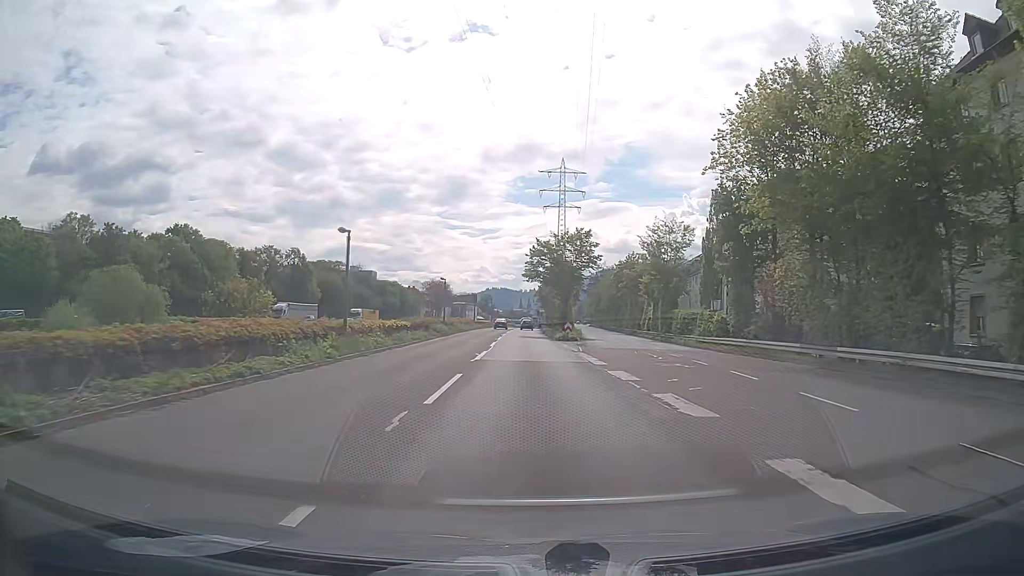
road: trunk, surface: asphalt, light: Day
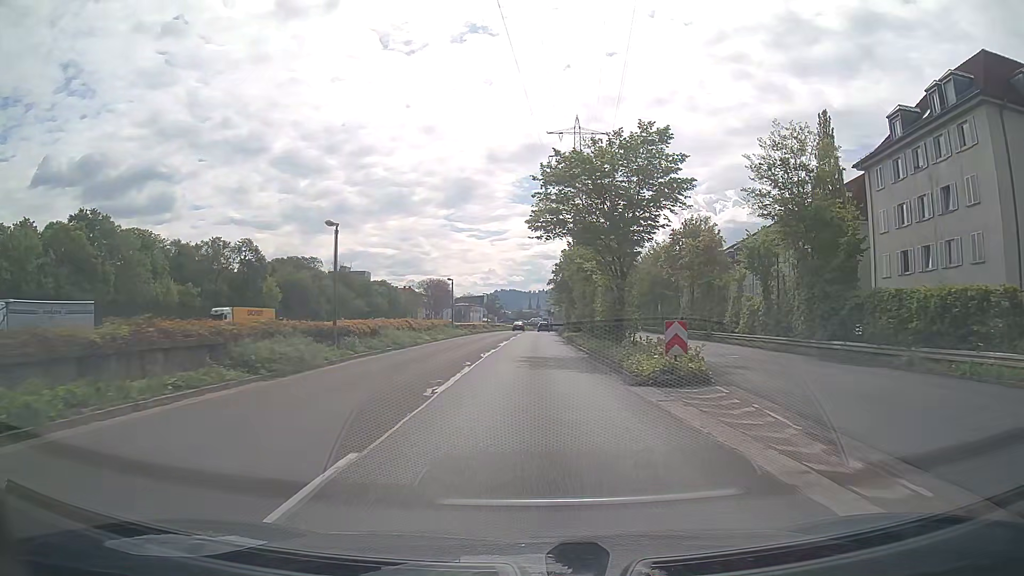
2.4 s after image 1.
(-0.1, +34.1) m; -1°
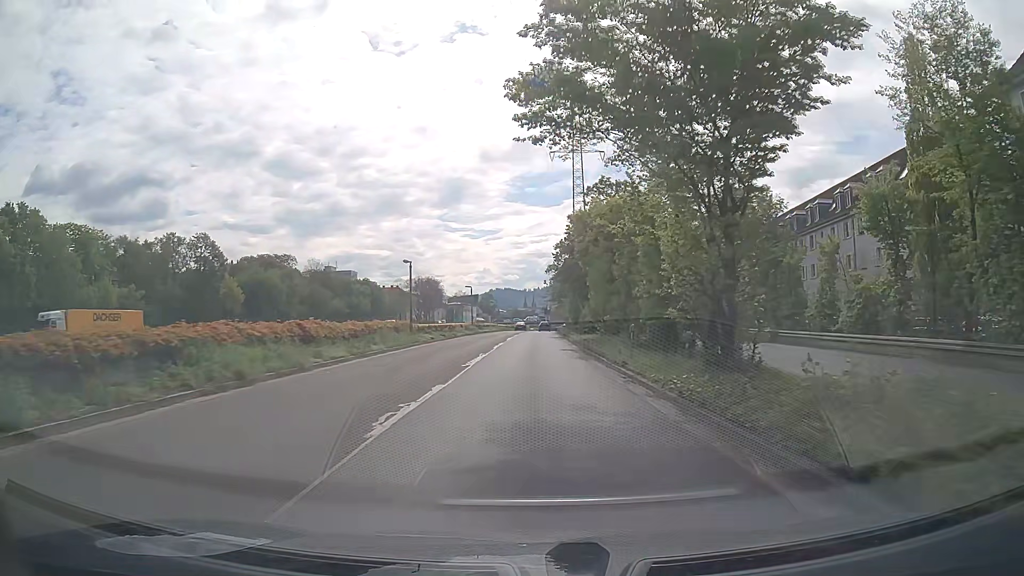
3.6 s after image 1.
(+0.1, +17.1) m; 0°
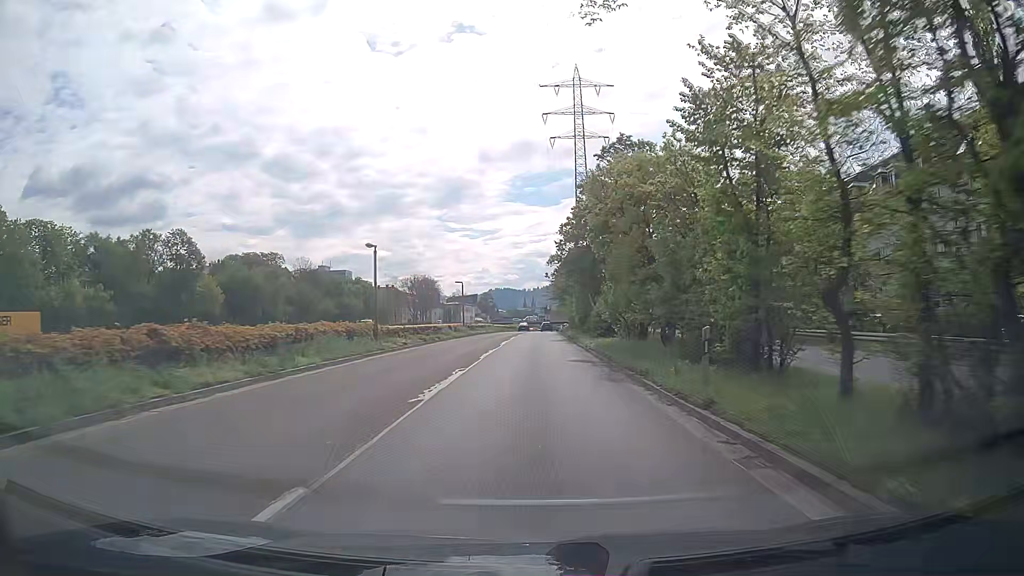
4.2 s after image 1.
(0.0, +8.5) m; 0°
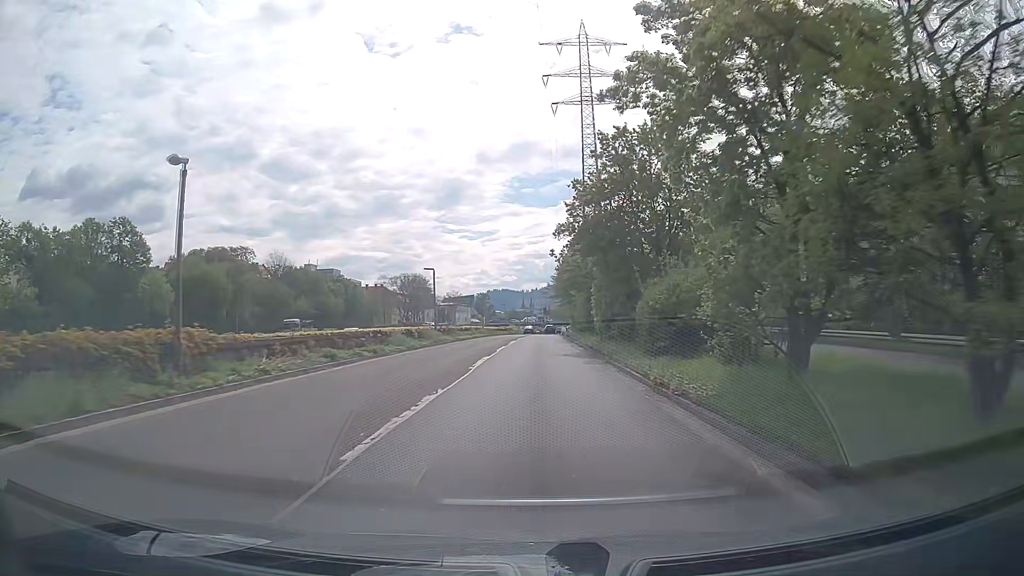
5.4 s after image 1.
(0.0, +17.1) m; 0°
(0, +10) (0, +20) (0, +30) (0, +40) (+1, +50) (+1, +60) (+1, +70) (+2, +80) (+2, +90) (+3, +100) m
